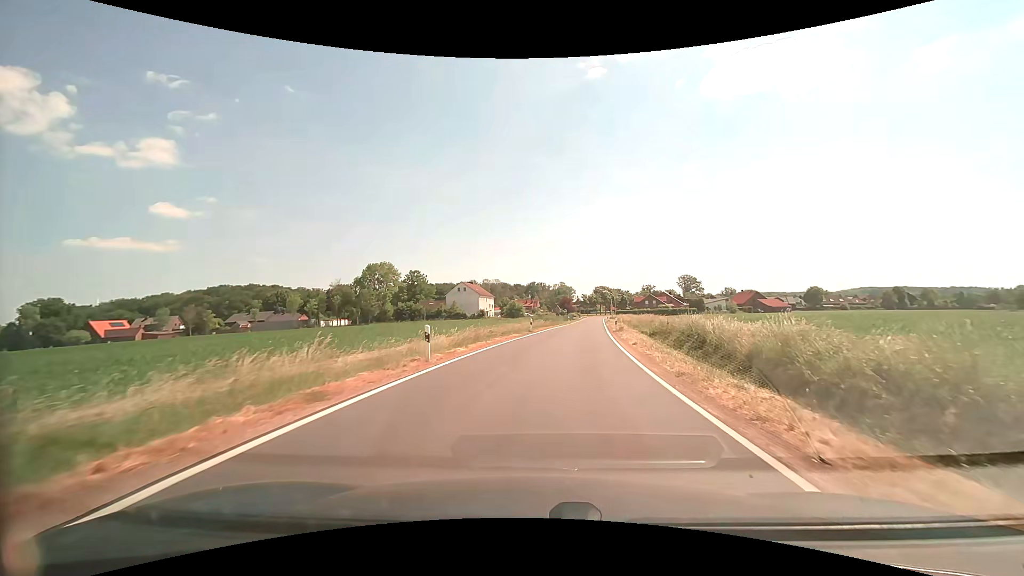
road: secondary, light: Day
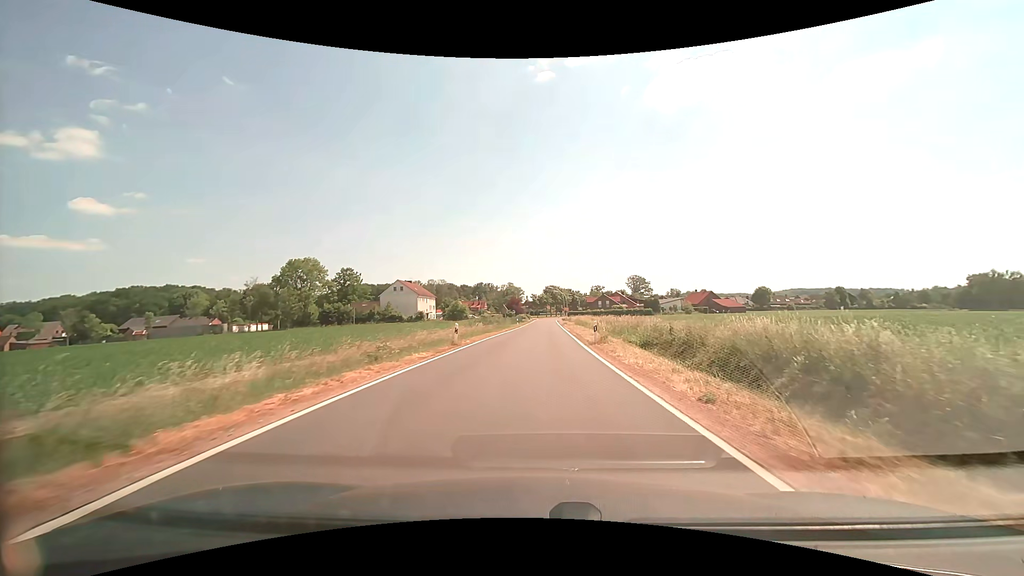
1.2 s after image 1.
(+0.8, +15.1) m; +6°
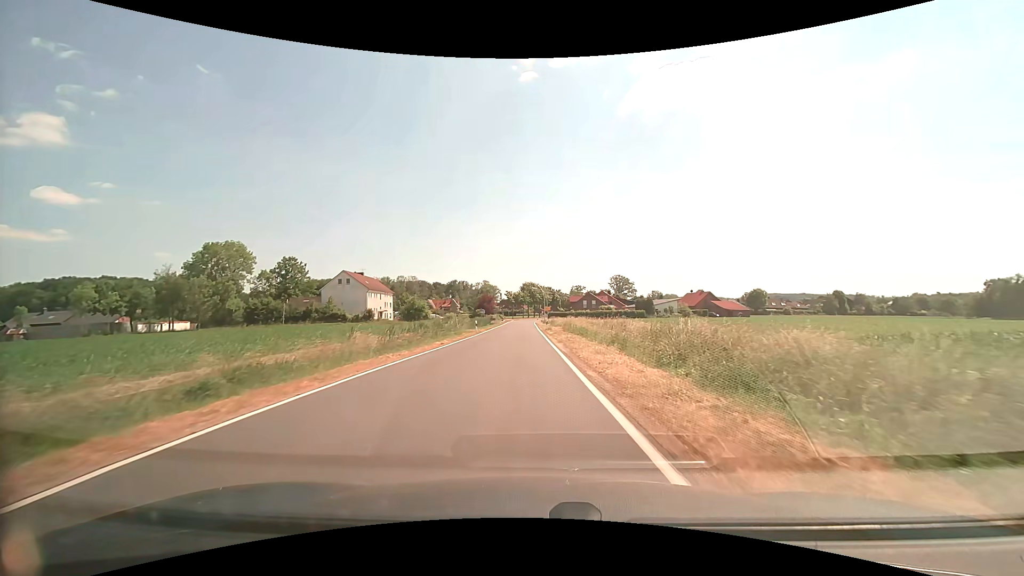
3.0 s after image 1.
(+0.9, +23.5) m; +3°
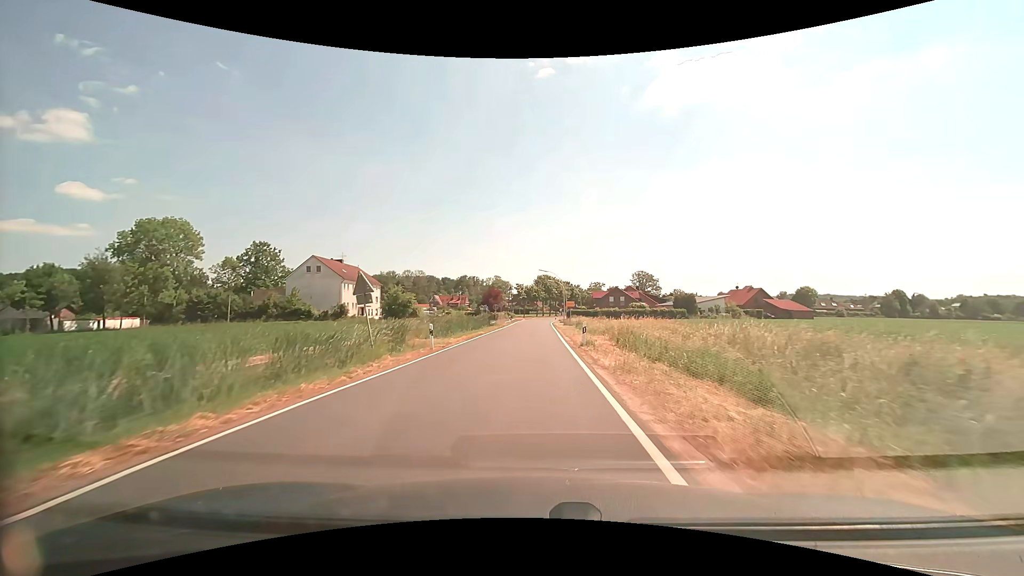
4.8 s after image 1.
(-0.3, +23.9) m; -1°
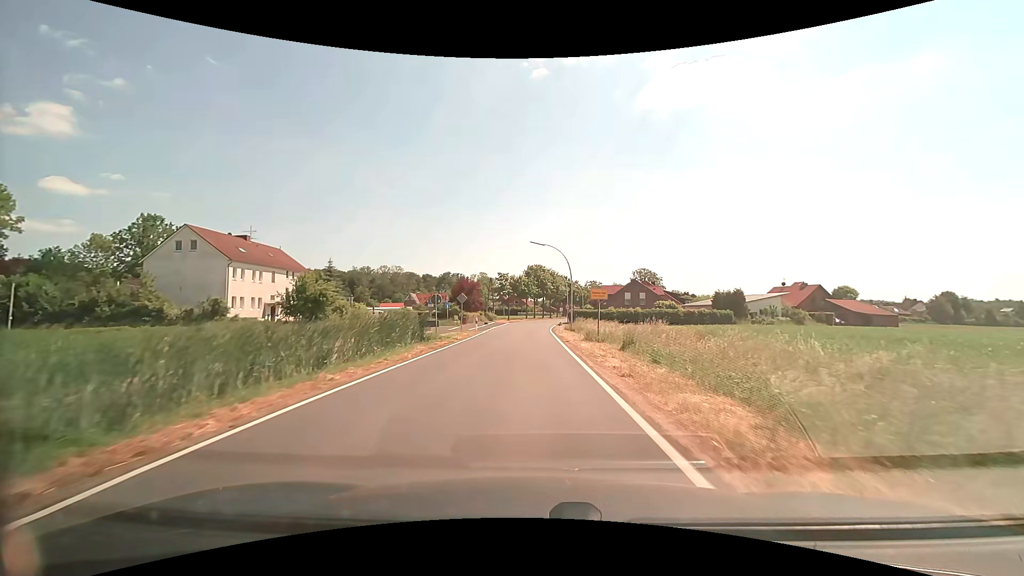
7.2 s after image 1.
(0.0, +31.8) m; +1°
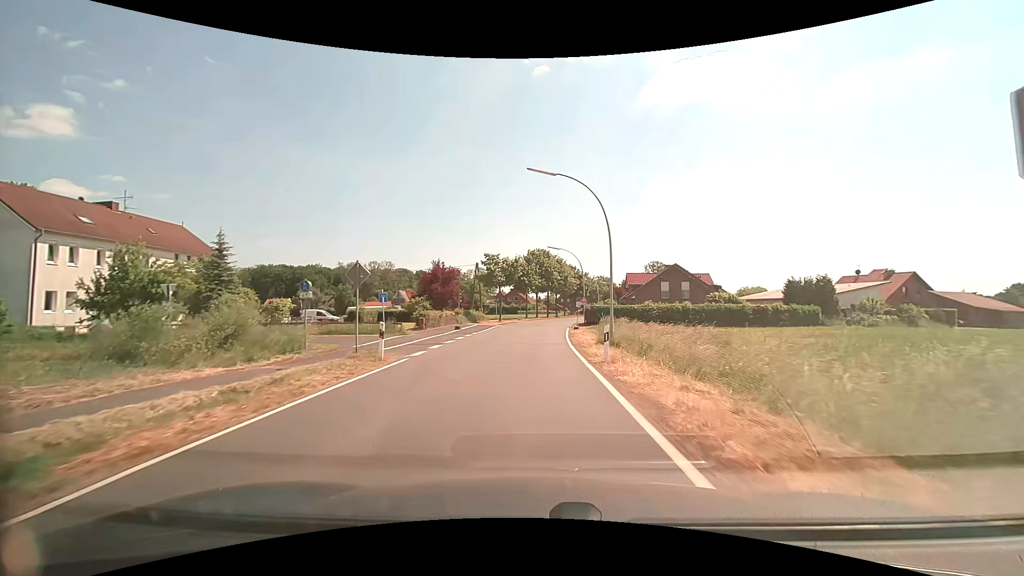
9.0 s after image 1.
(0.0, +23.9) m; 0°
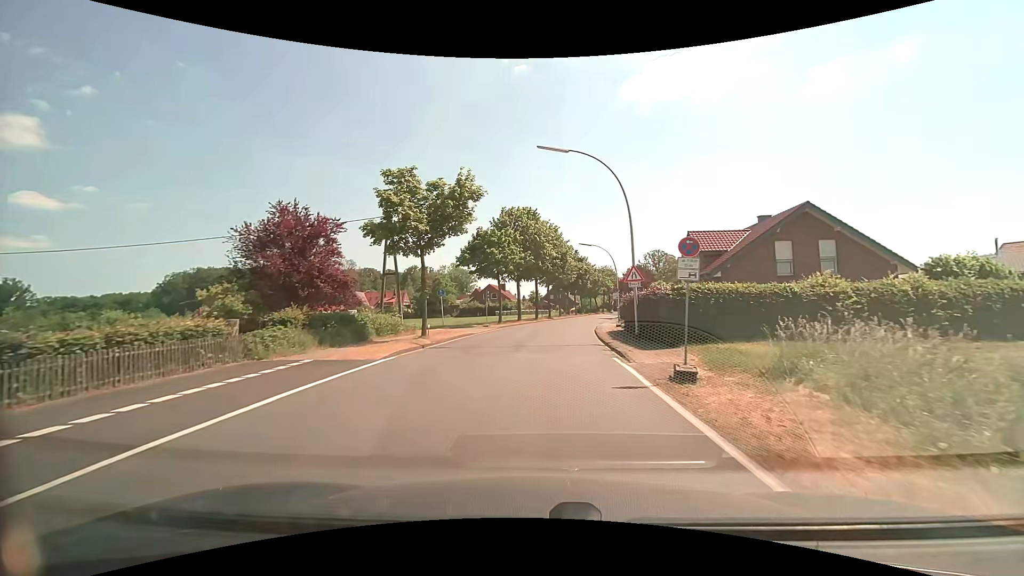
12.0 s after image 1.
(+0.3, +33.7) m; +2°
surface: asphalt
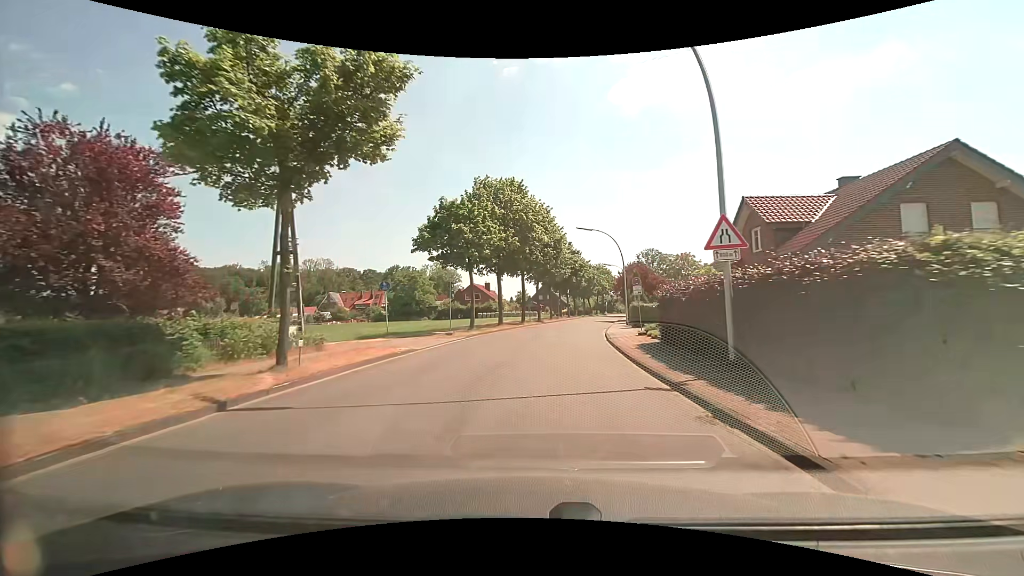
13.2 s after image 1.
(+0.2, +11.7) m; +2°
(0, +10) (+1, +20) (+1, +30) (+3, +40) (+5, +50) (+7, +59) (+9, +69) (+11, +79) (+13, +89) (+15, +99) m
